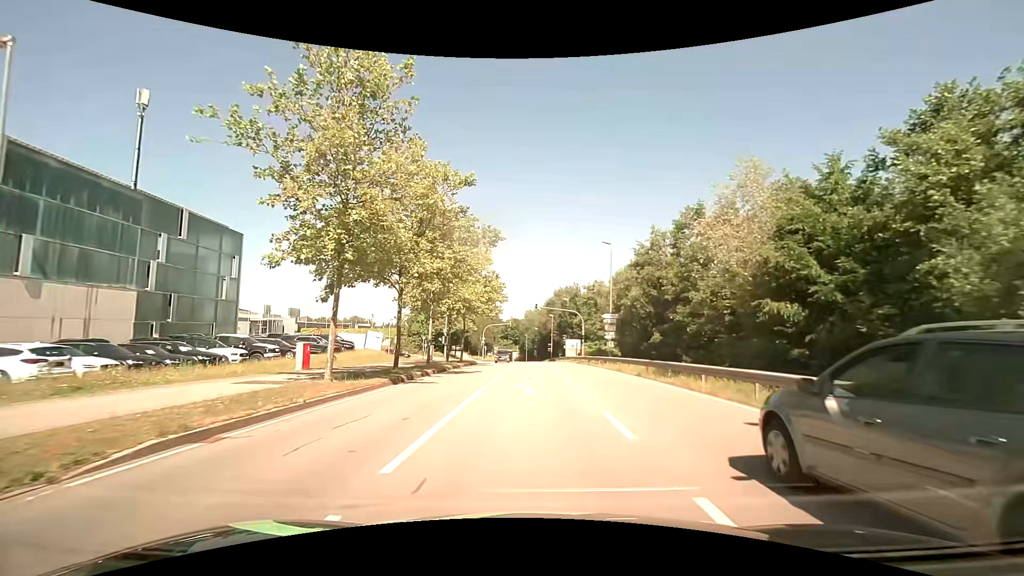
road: secondary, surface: asphalt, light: Day
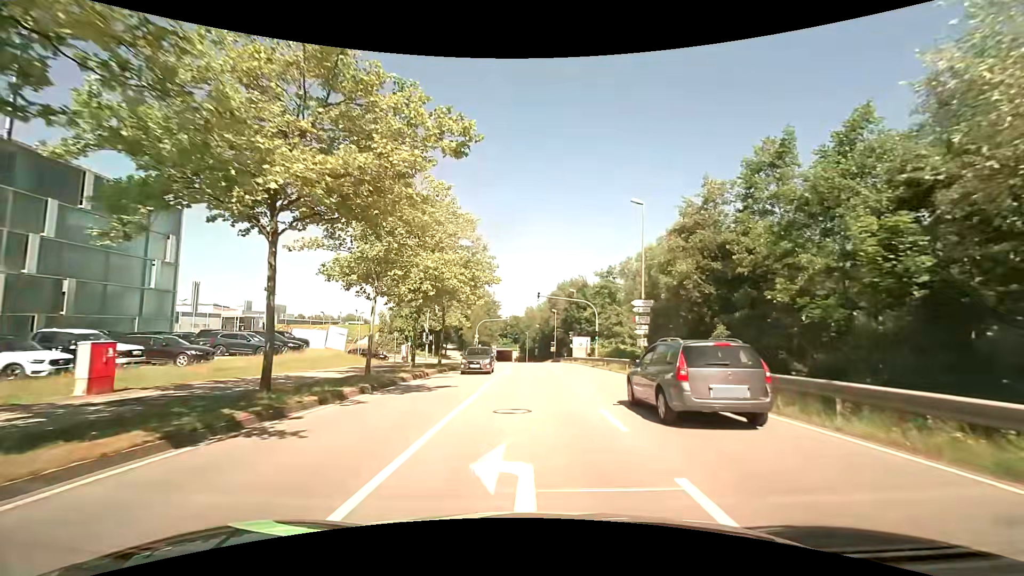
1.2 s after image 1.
(0.0, +11.3) m; 0°
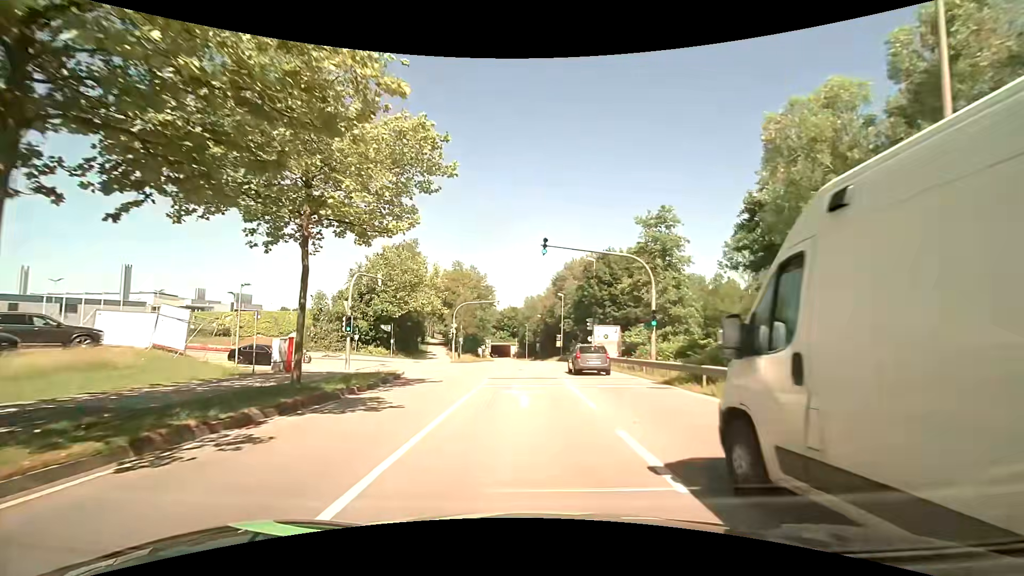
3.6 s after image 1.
(-0.1, +21.3) m; 0°
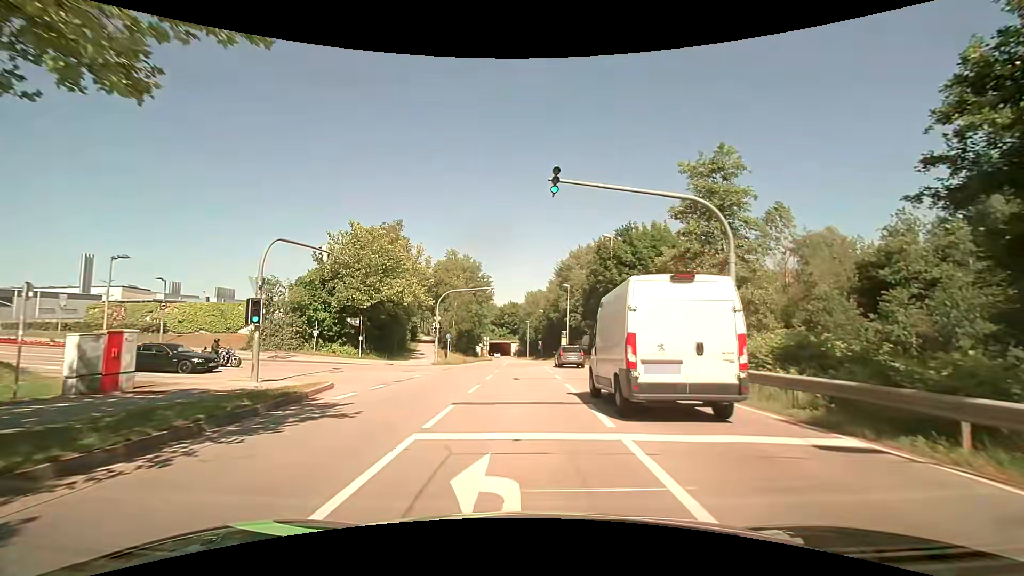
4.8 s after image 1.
(0.0, +9.5) m; -1°
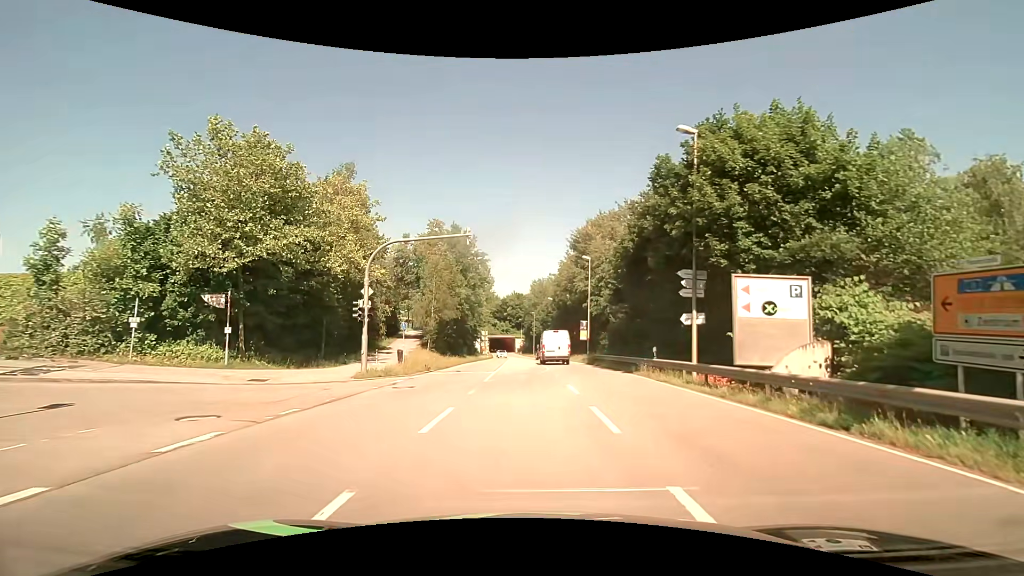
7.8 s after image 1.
(0.0, +18.2) m; -1°
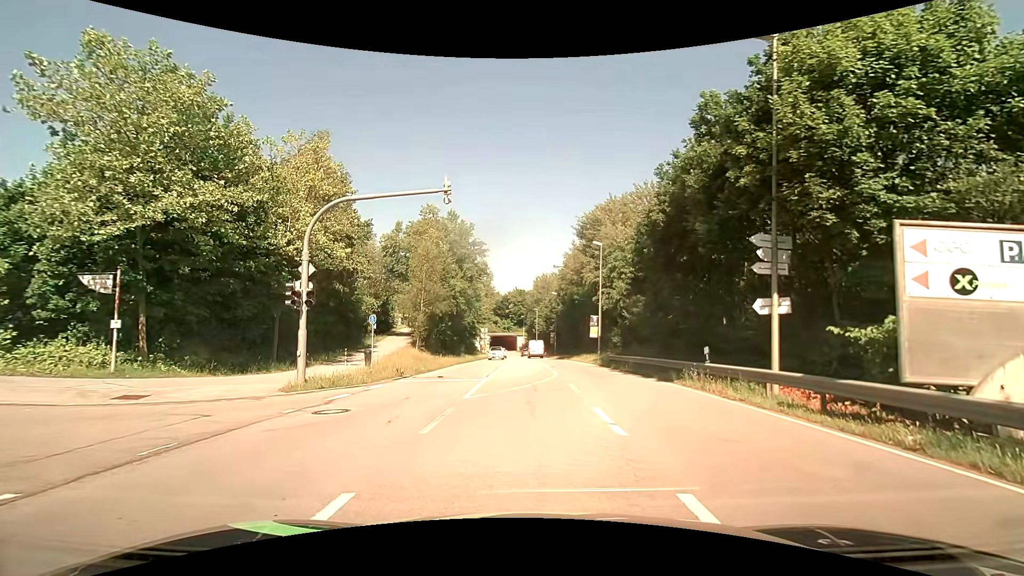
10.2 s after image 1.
(+0.1, +5.7) m; +1°
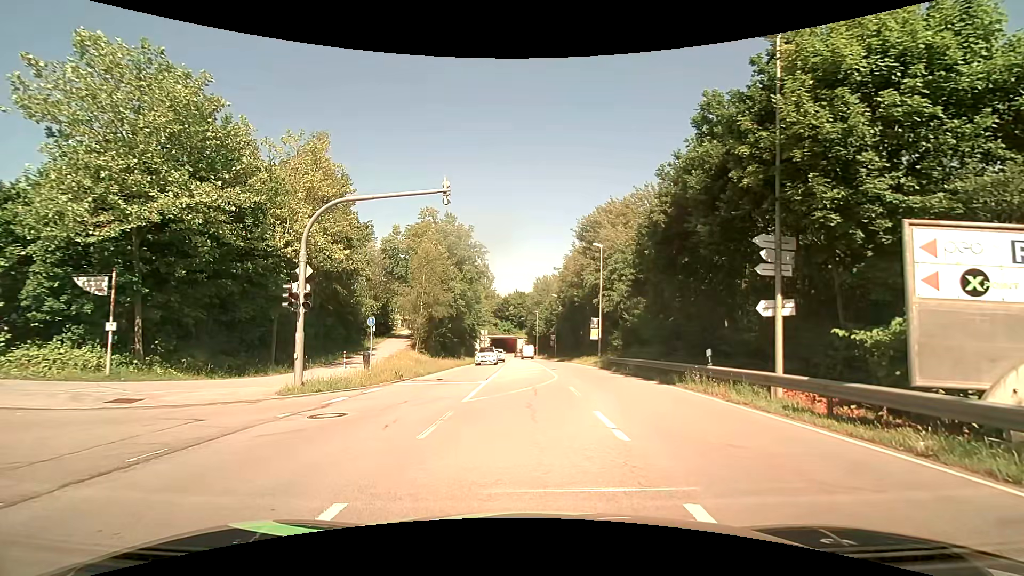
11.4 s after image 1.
(0.0, +0.2) m; 0°
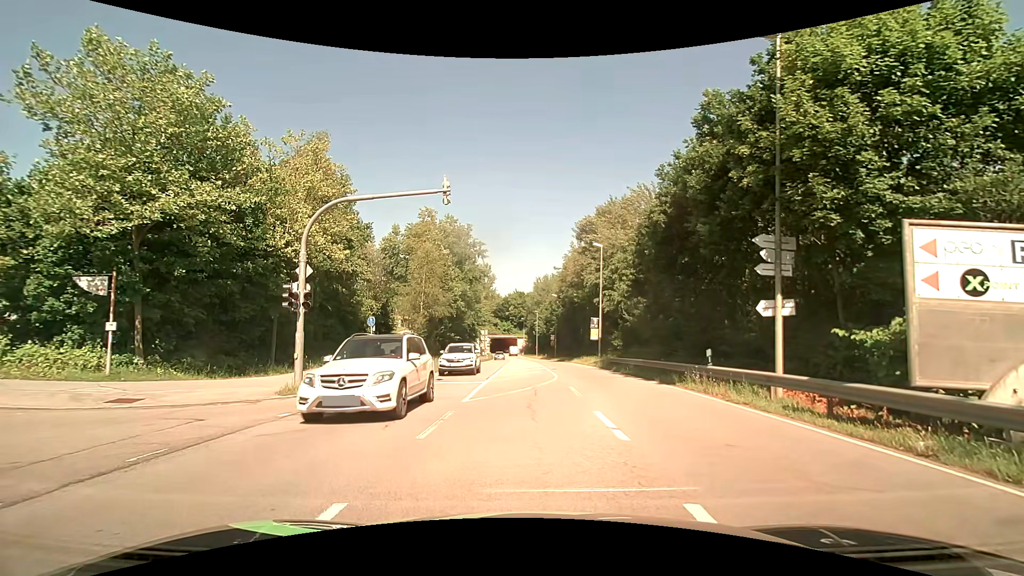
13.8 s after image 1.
(0.0, 0.0) m; 0°
(-4, +8) (-14, +9) (-24, +9) (-34, +10) (-44, +10) (-54, +10) (-64, +9) (-74, +9) (-84, +8) (-94, +8) m
